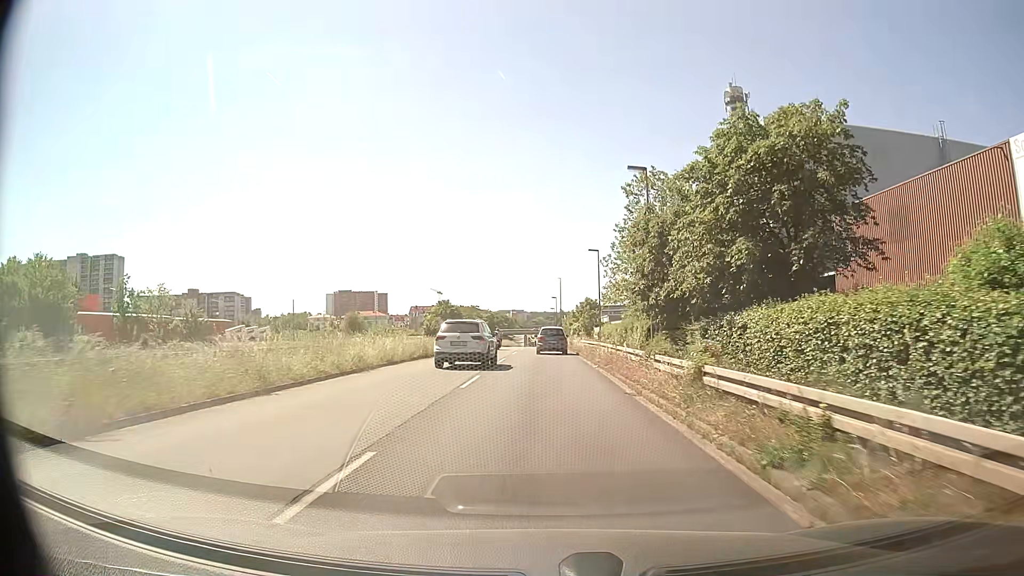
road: primary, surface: asphalt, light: Day
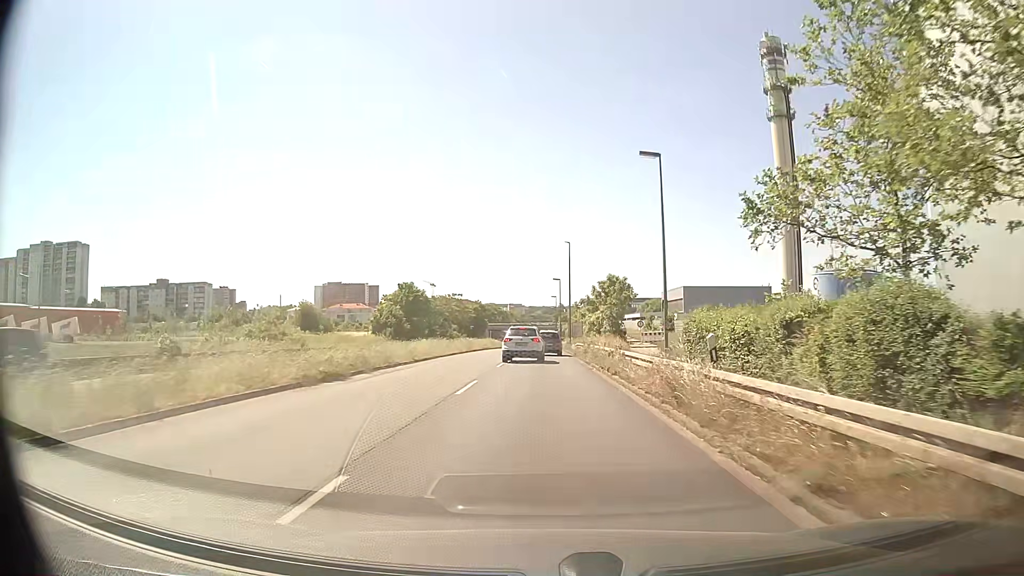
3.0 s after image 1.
(0.0, +37.8) m; 0°
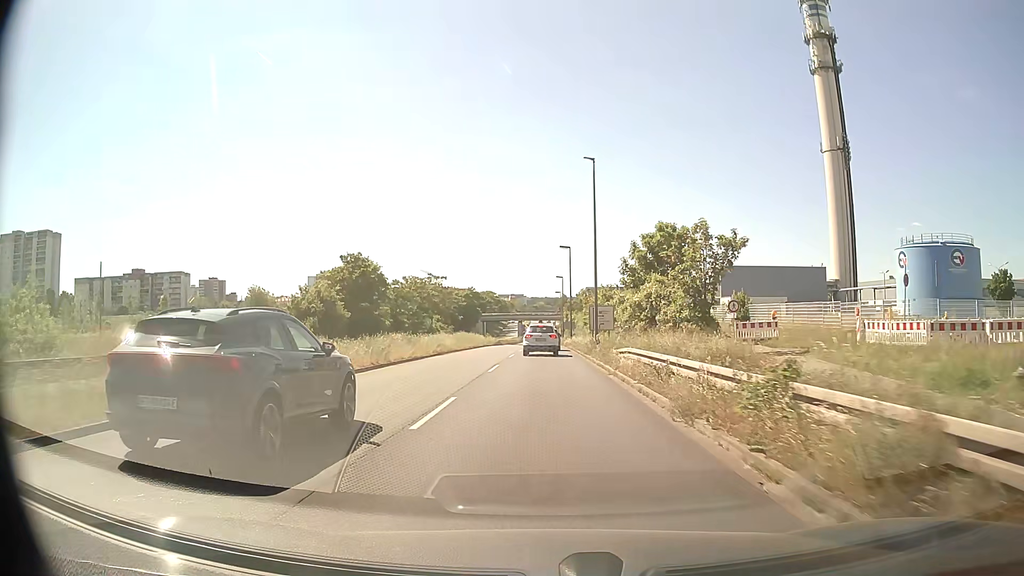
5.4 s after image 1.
(-0.1, +29.8) m; 0°
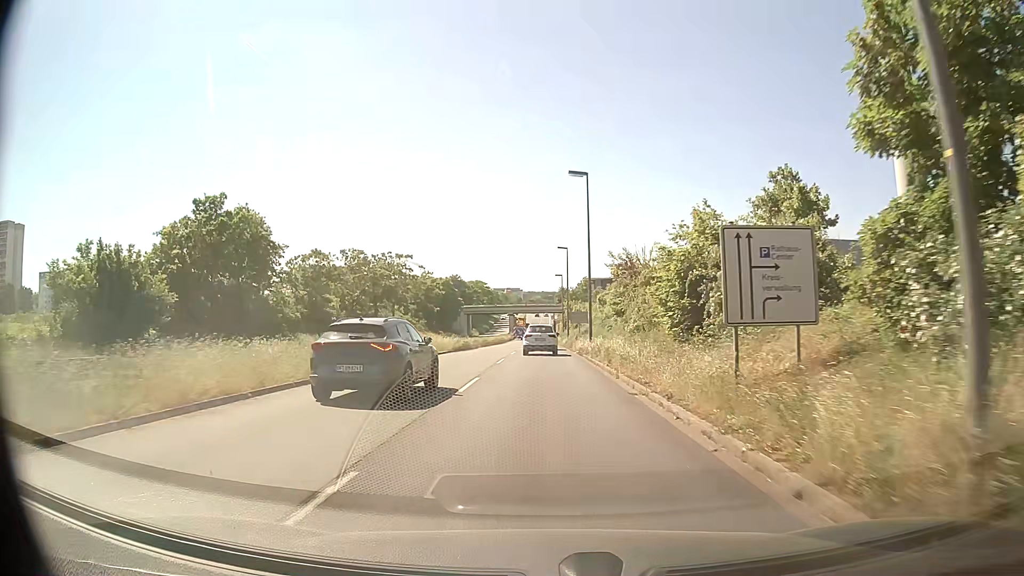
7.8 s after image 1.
(0.0, +31.6) m; 0°
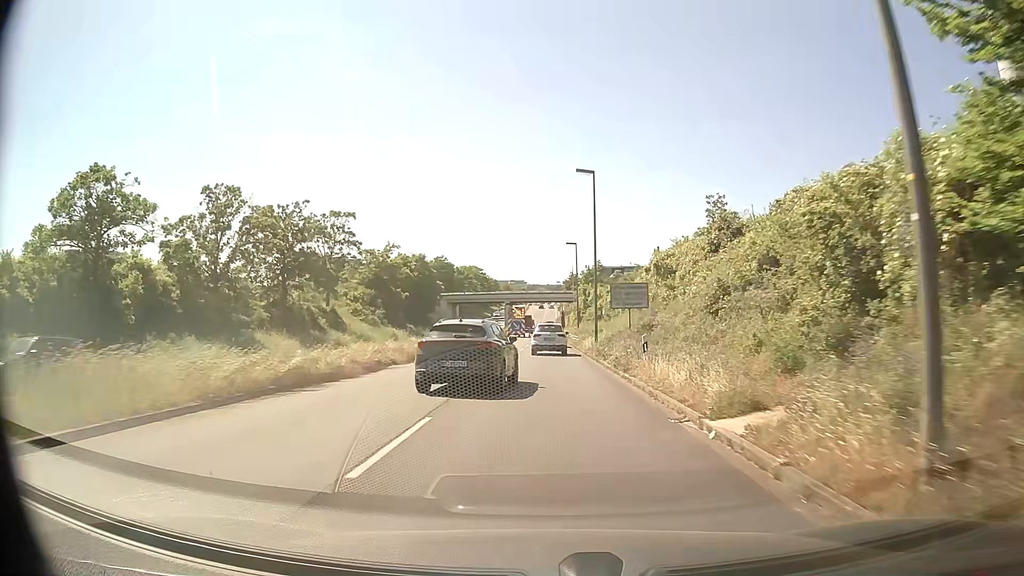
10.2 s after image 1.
(-0.2, +32.9) m; 0°
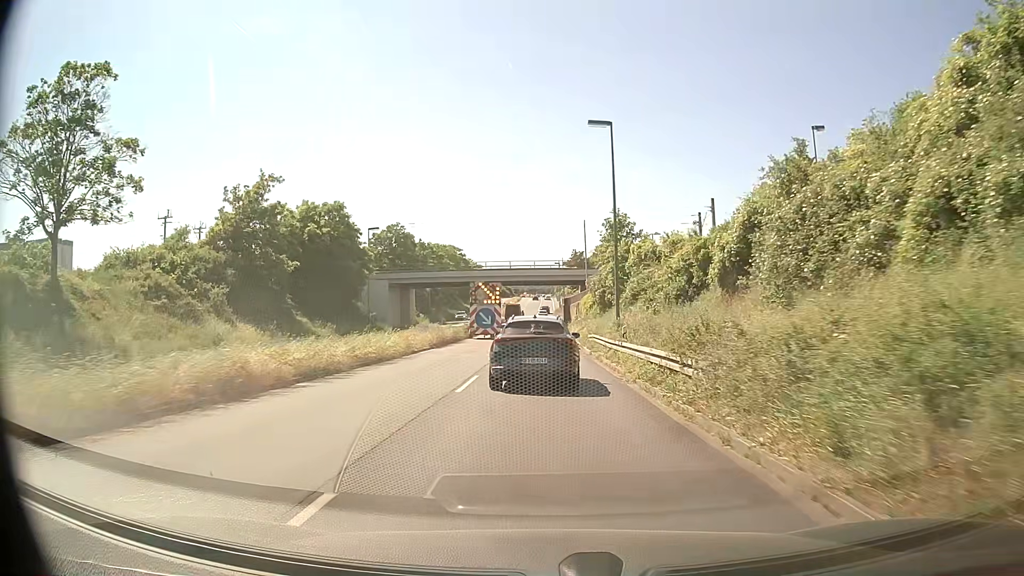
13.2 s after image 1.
(0.0, +41.4) m; 0°
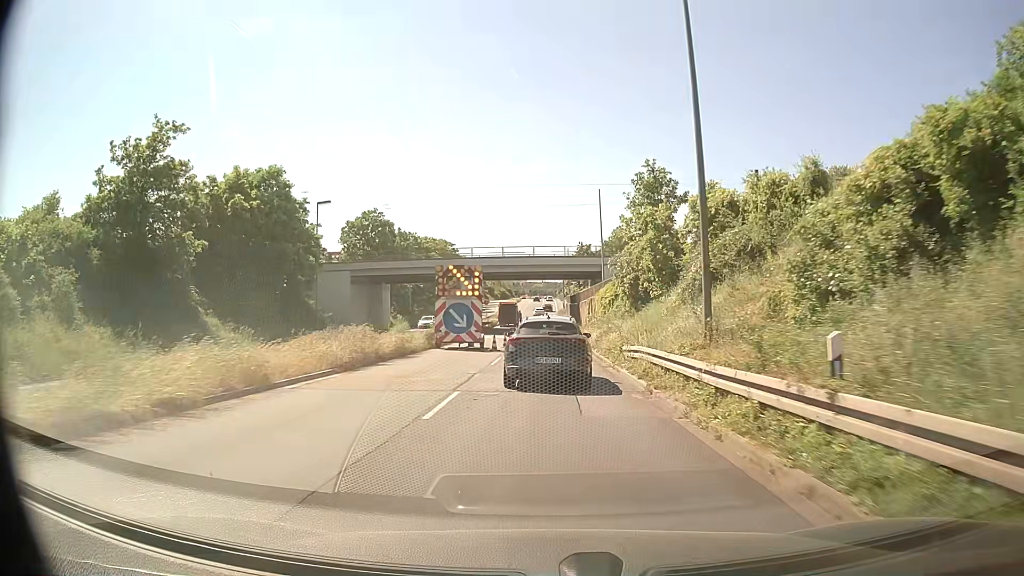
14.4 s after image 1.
(+0.1, +16.0) m; 0°
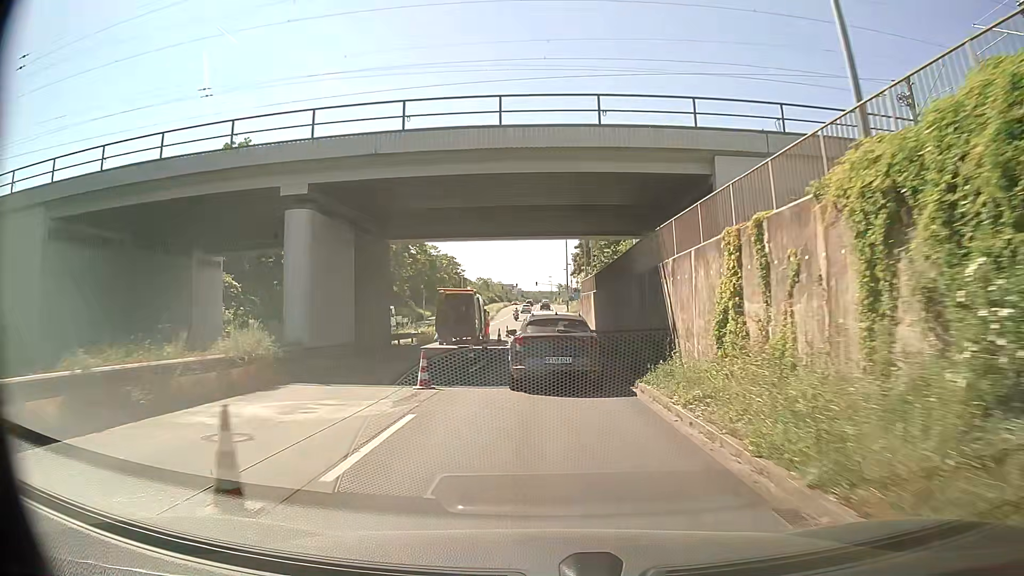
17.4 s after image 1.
(+0.2, +40.7) m; 0°
(0, +10) (0, +20) (0, +30) (0, +40) (0, +50) (0, +60) (0, +70) (0, +80) (0, +90) (+1, +100) m
